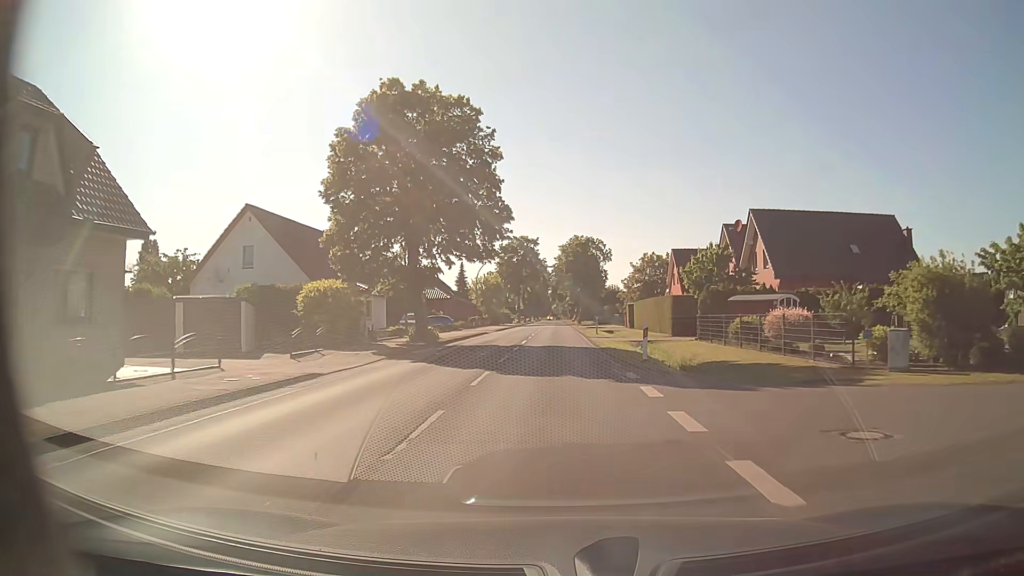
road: secondary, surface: asphalt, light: Day
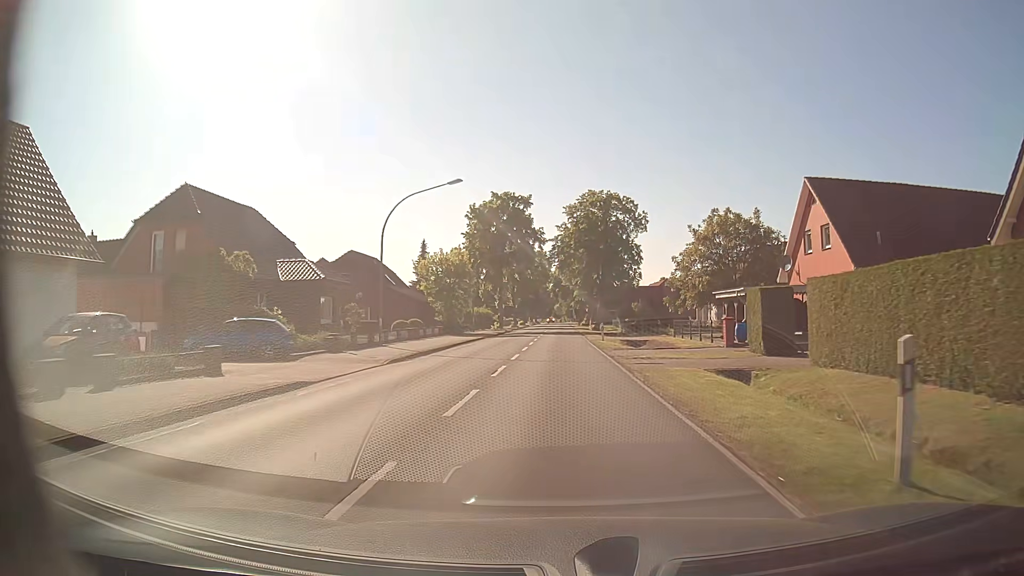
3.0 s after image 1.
(-0.5, +39.7) m; -1°
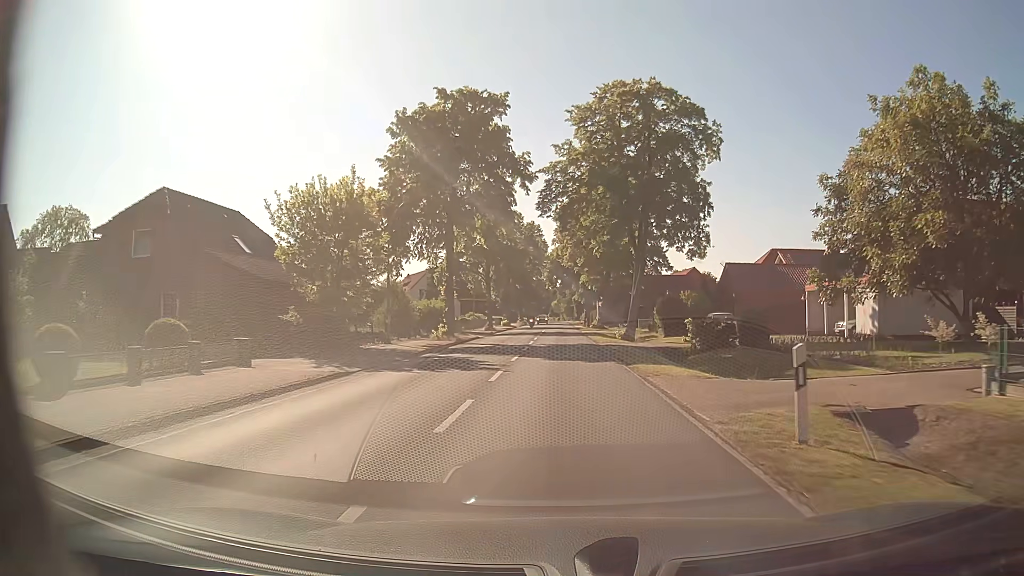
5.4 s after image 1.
(-0.1, +31.8) m; 0°
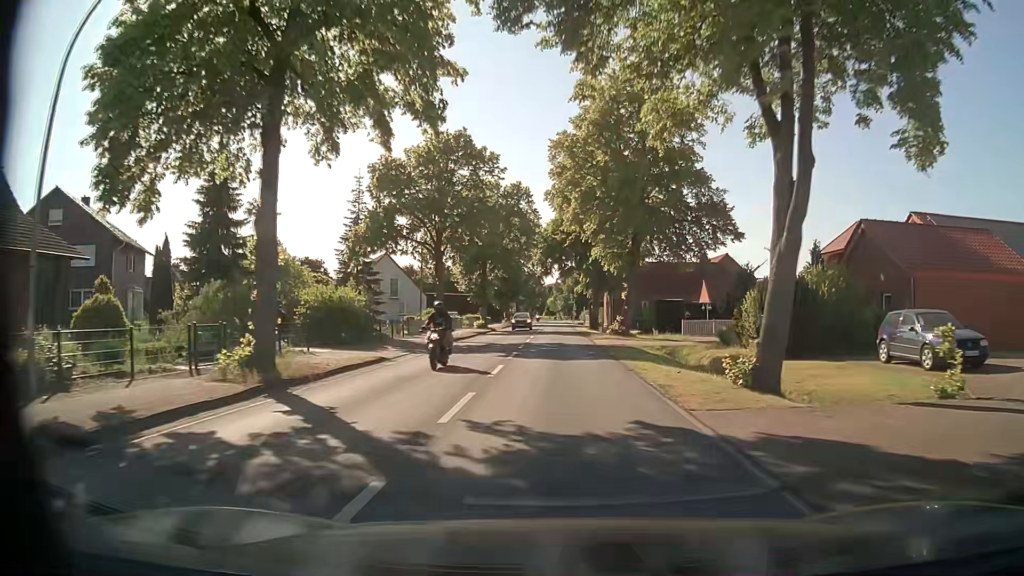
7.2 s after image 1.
(0.0, +23.9) m; 0°
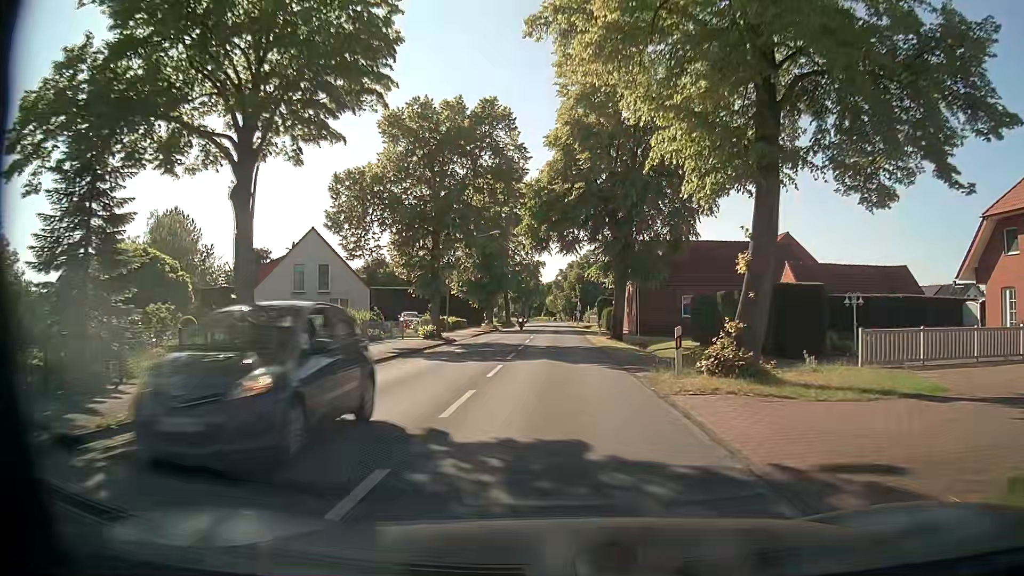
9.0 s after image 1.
(+0.2, +23.8) m; +1°
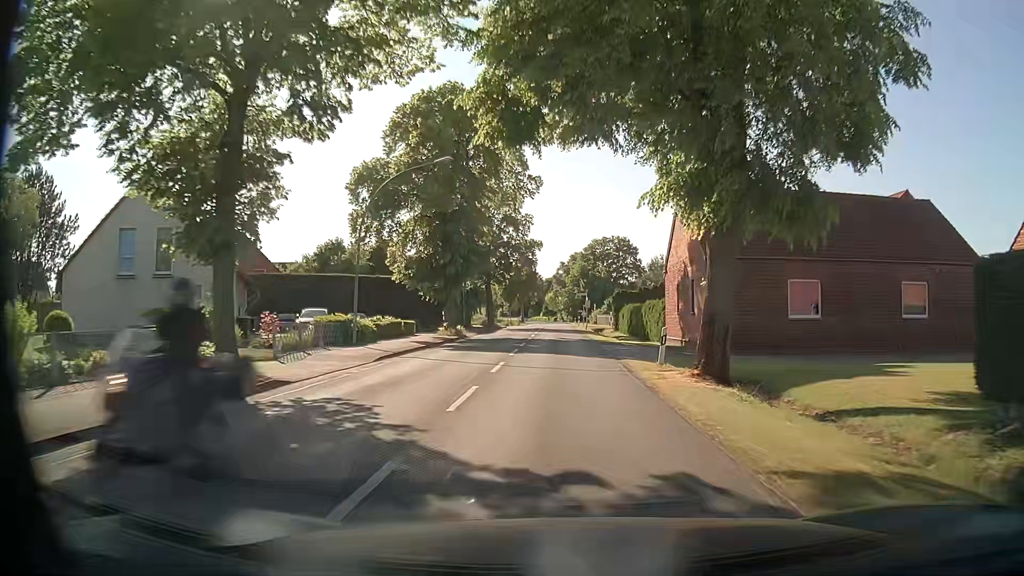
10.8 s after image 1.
(-0.1, +23.8) m; 0°
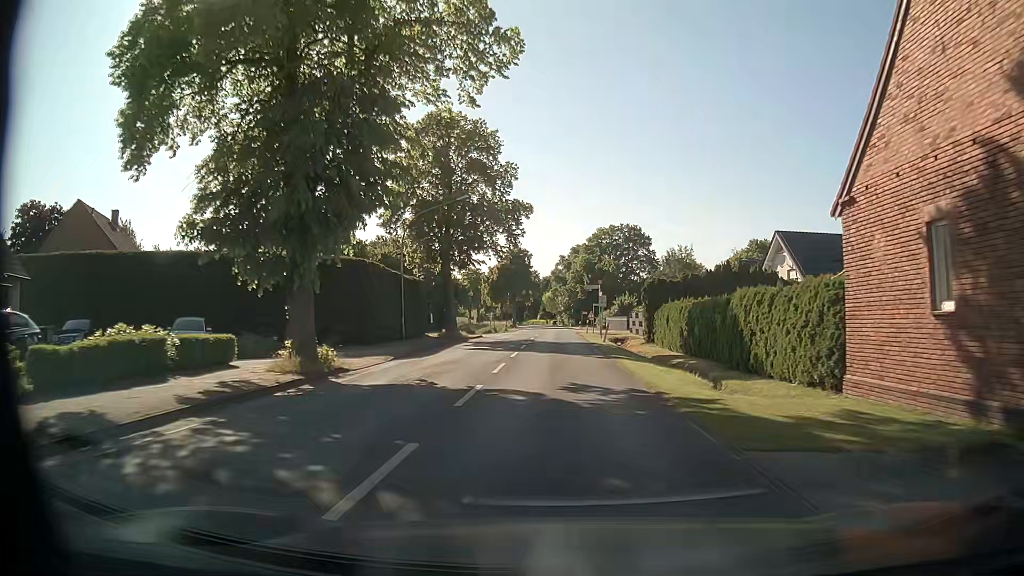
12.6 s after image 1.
(0.0, +23.7) m; +1°
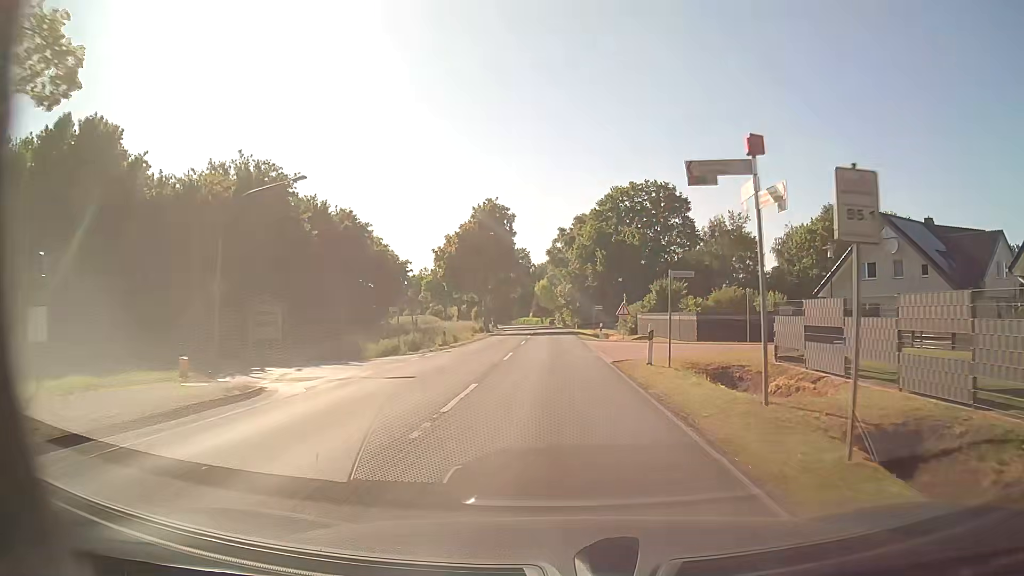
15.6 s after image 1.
(-0.4, +39.5) m; -1°
(0, +10) (0, +20) (0, +30) (0, +40) (-1, +50) (-1, +60) (-1, +70) (-2, +80) (-3, +90) (-4, +100) m
